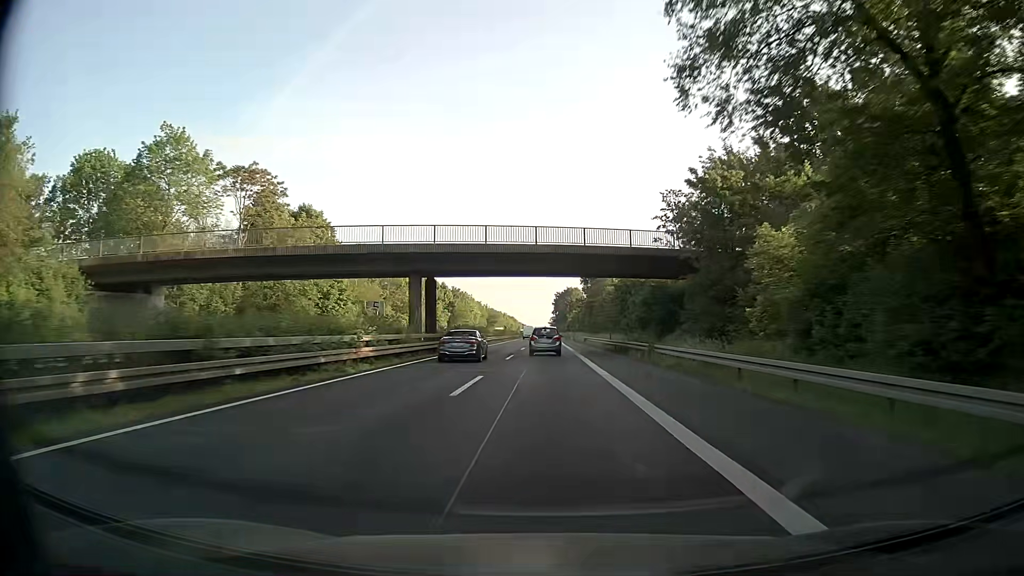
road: trunk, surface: asphalt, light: Day
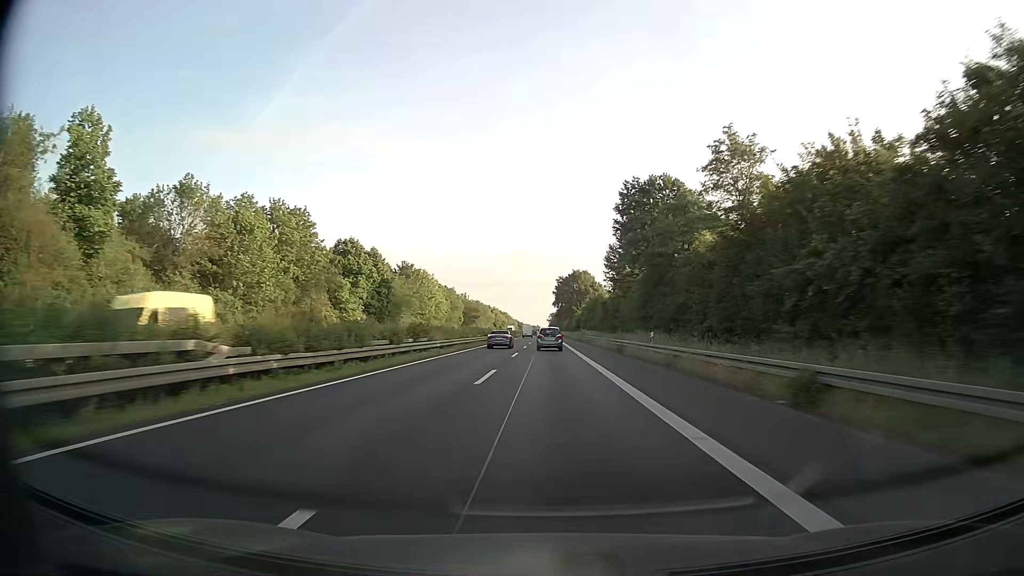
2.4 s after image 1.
(+0.3, +69.0) m; 0°
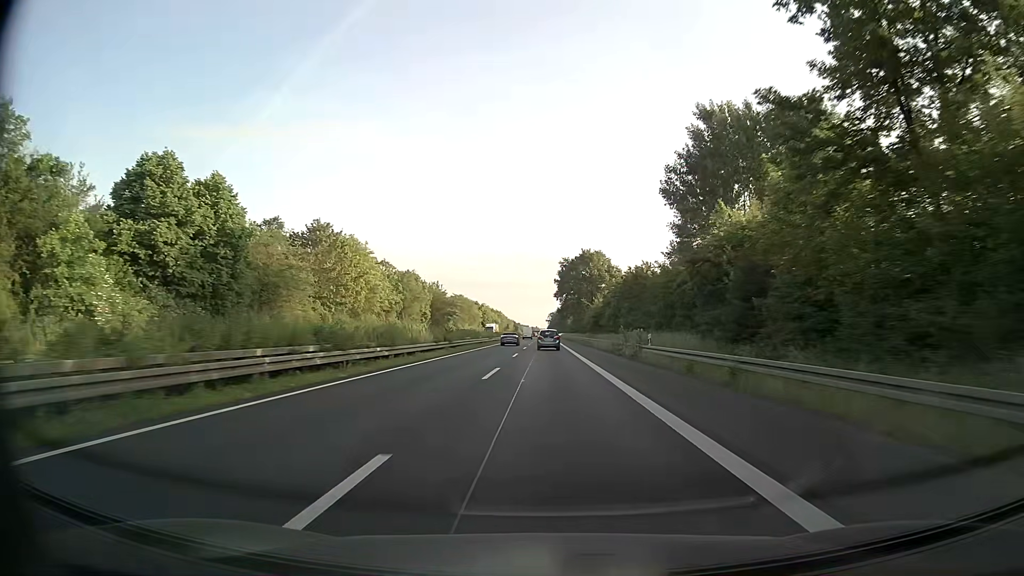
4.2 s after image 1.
(-0.1, +51.8) m; 0°
